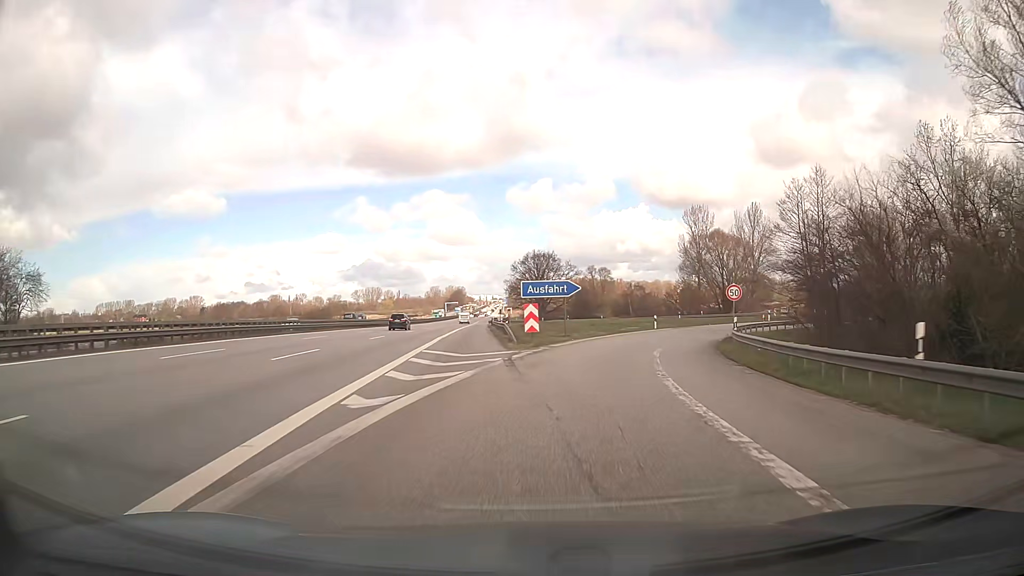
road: motorway_link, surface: asphalt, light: Day
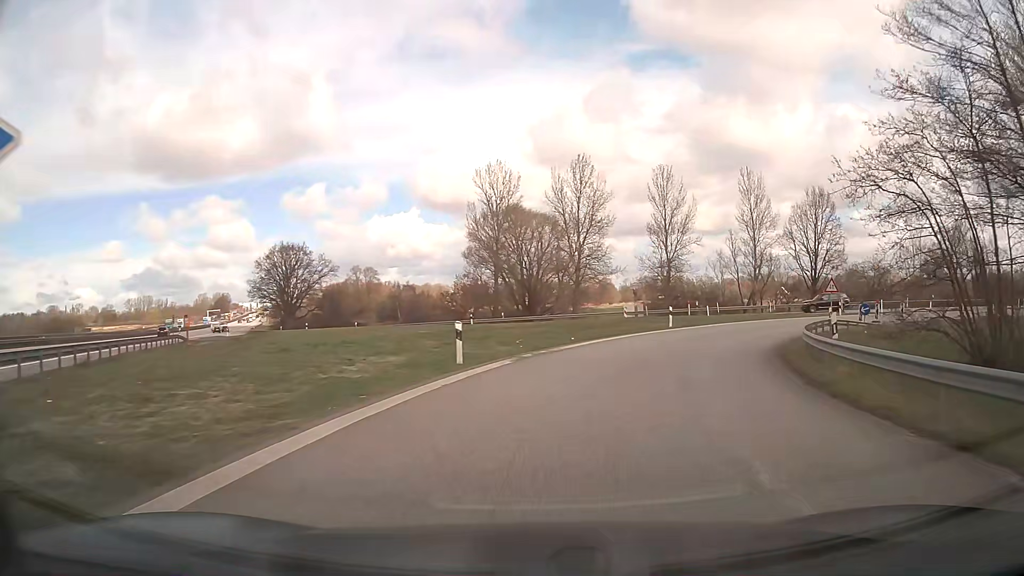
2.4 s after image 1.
(+4.8, +34.2) m; +19°
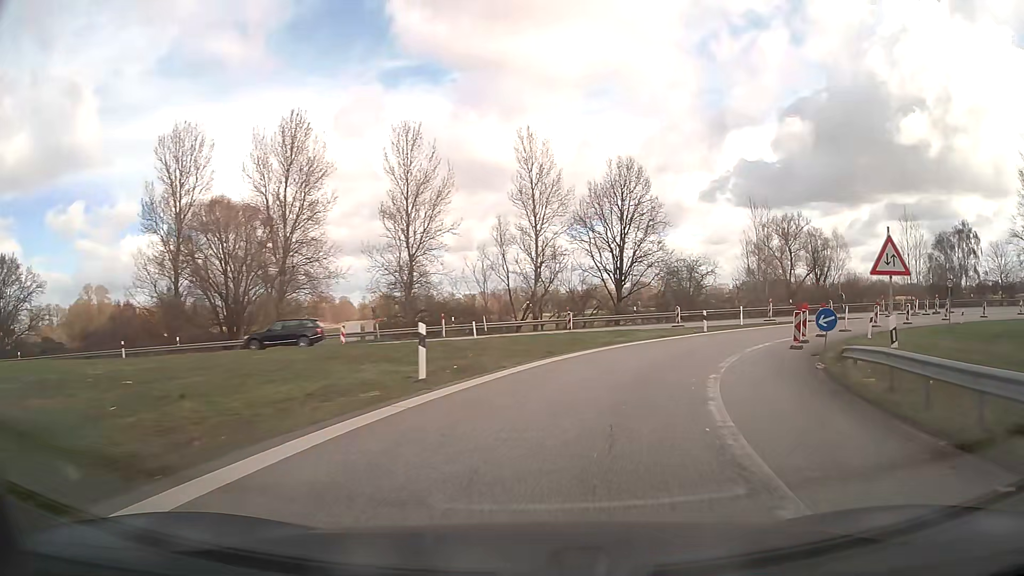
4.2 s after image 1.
(+3.8, +22.1) m; +22°
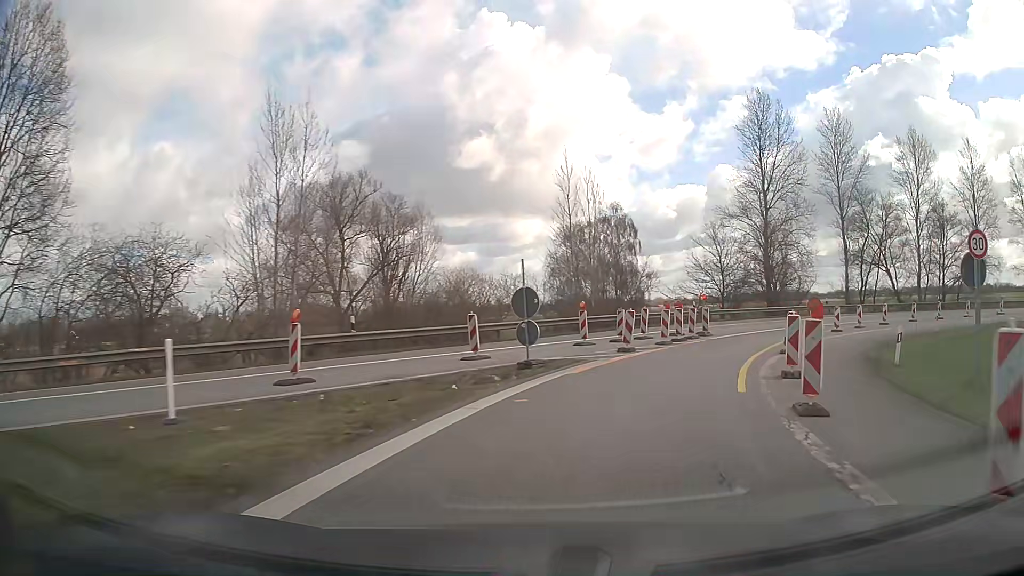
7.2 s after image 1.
(+11.0, +32.0) m; +39°
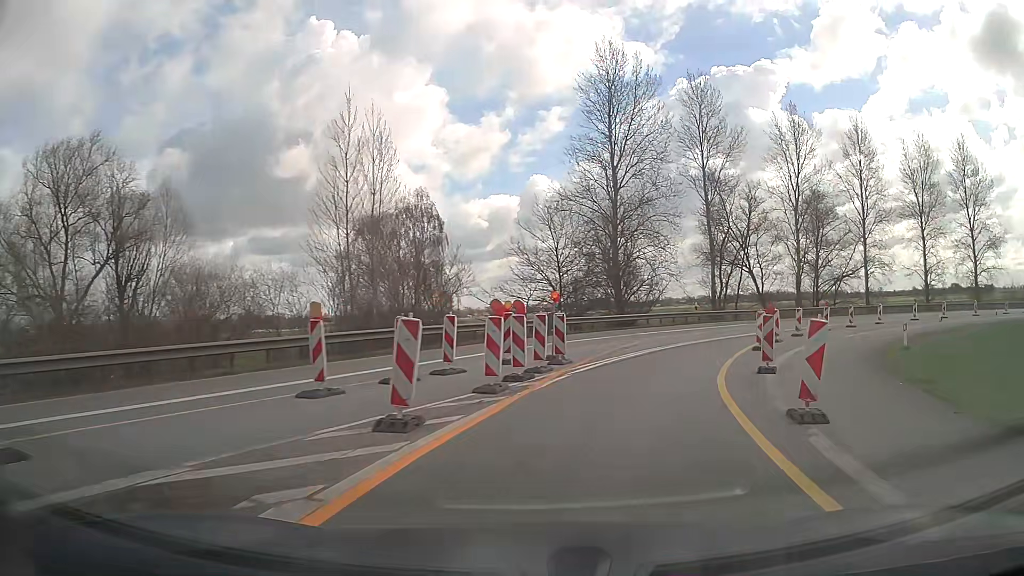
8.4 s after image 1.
(+1.8, +13.0) m; +16°
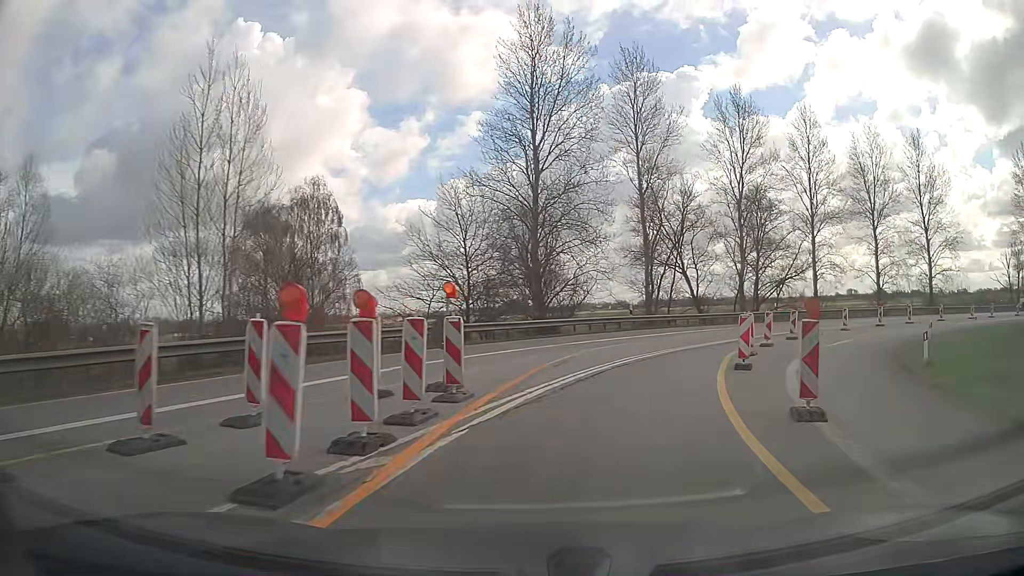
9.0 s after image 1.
(+0.4, +6.6) m; +7°
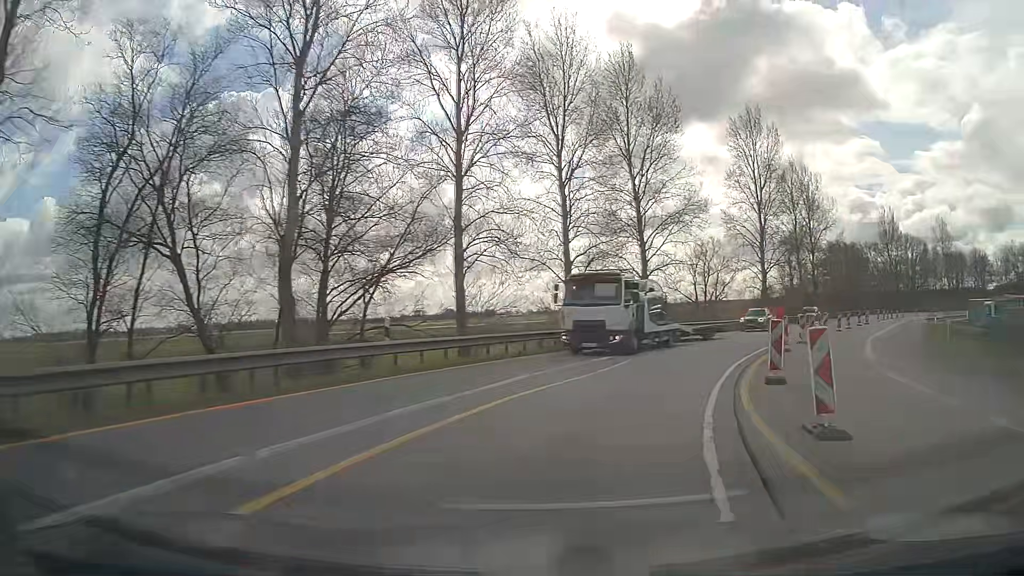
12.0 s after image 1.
(+9.7, +32.0) m; +36°
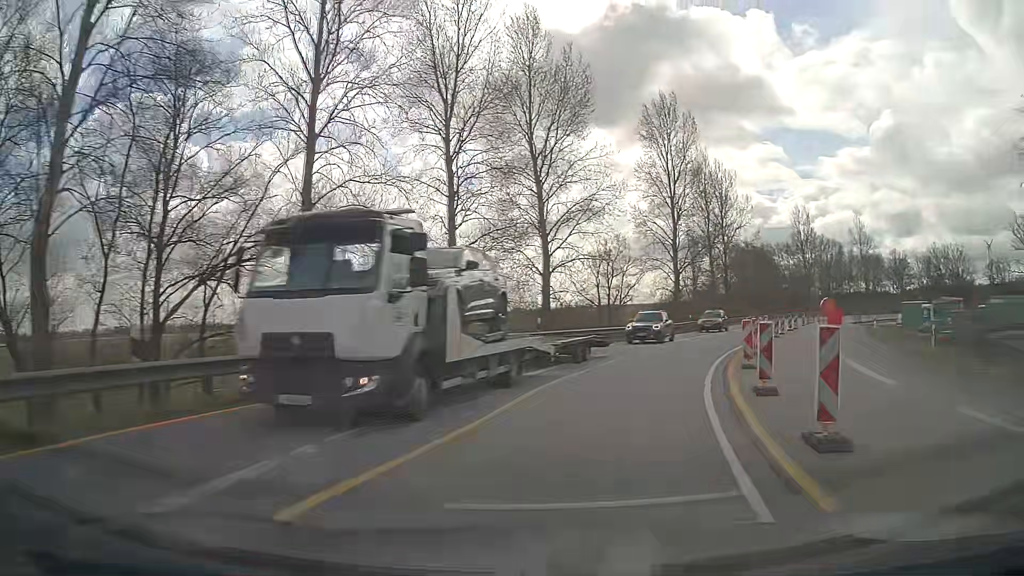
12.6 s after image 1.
(+0.6, +6.9) m; +9°
(+1, +10) (+4, +20) (+7, +29) (+11, +38) (+15, +47) (+20, +56) (+24, +65) (+29, +74) (+34, +83) (+39, +91) m
